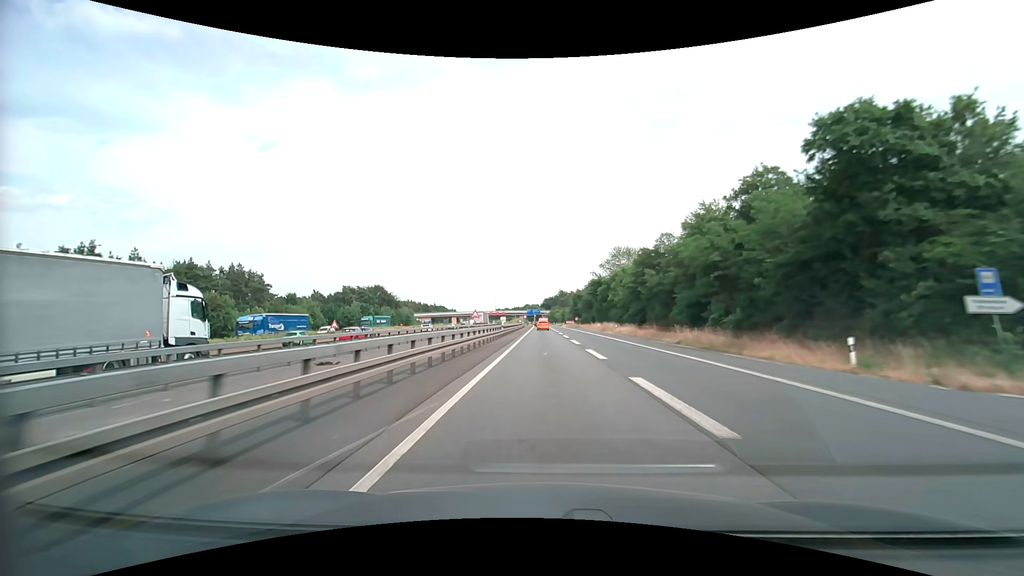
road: motorway_link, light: Day
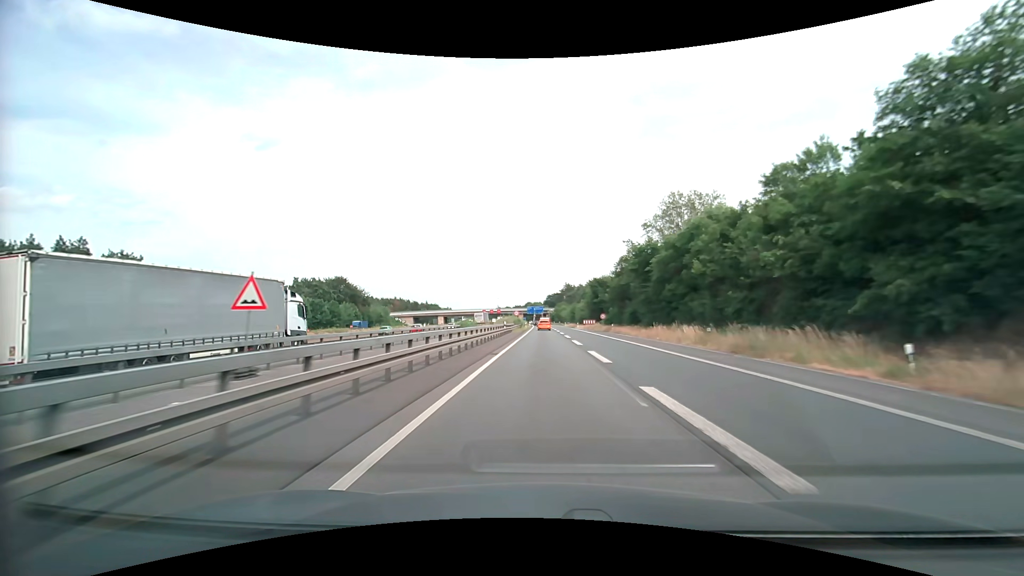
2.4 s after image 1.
(-0.2, +49.6) m; -1°
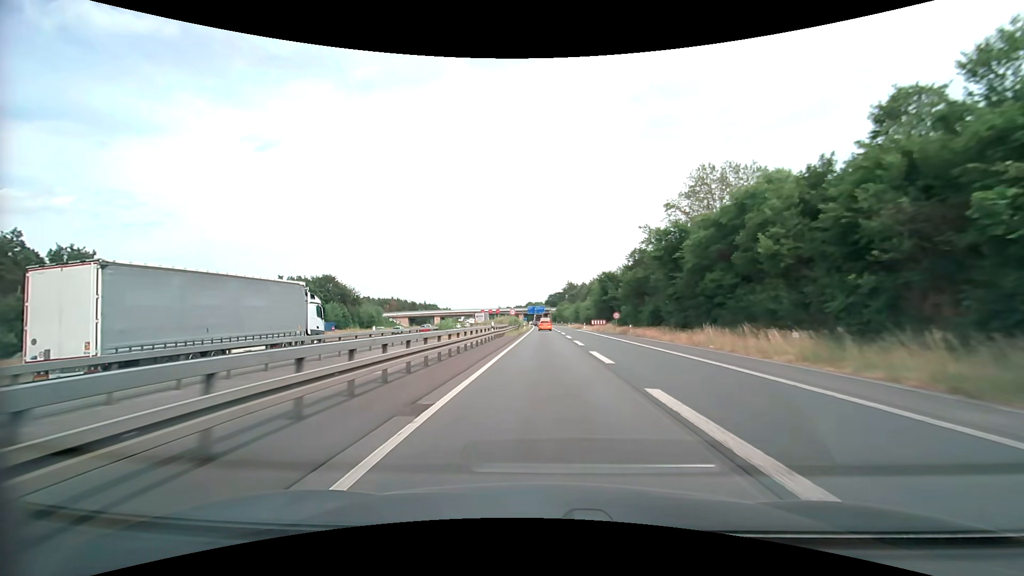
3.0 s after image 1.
(0.0, +12.2) m; 0°
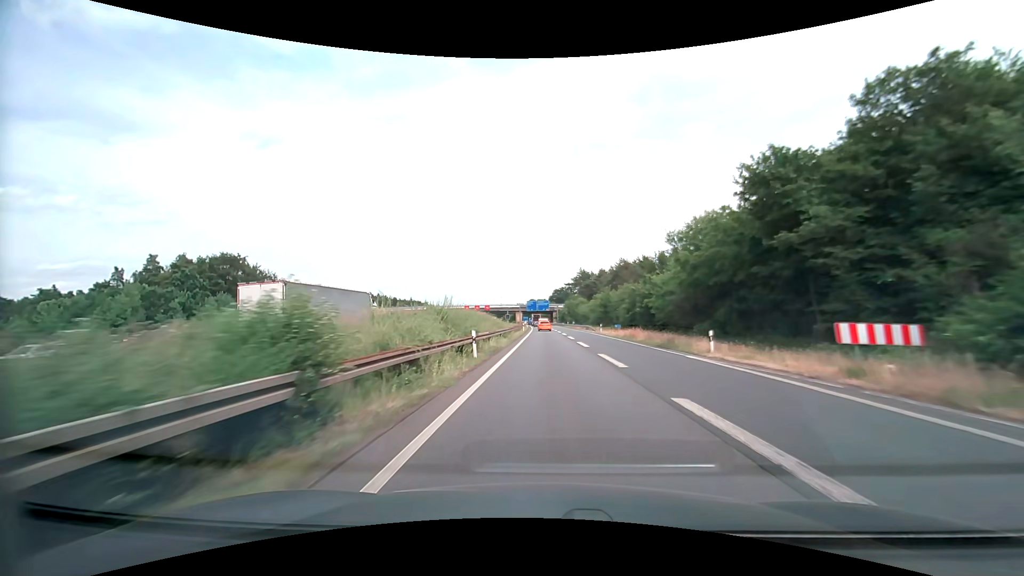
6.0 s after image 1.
(-0.1, +60.6) m; 0°
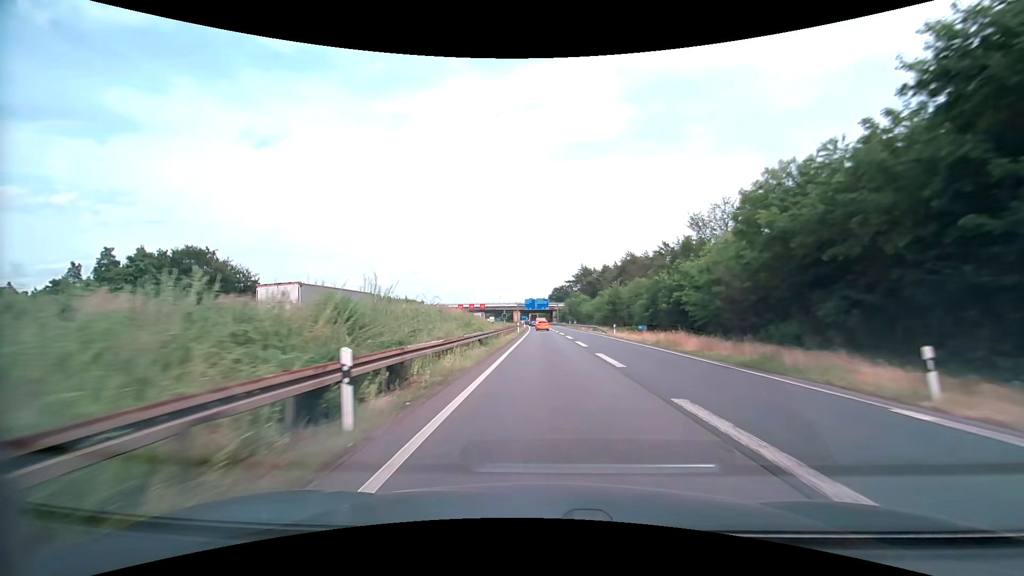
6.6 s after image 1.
(0.0, +12.1) m; 0°
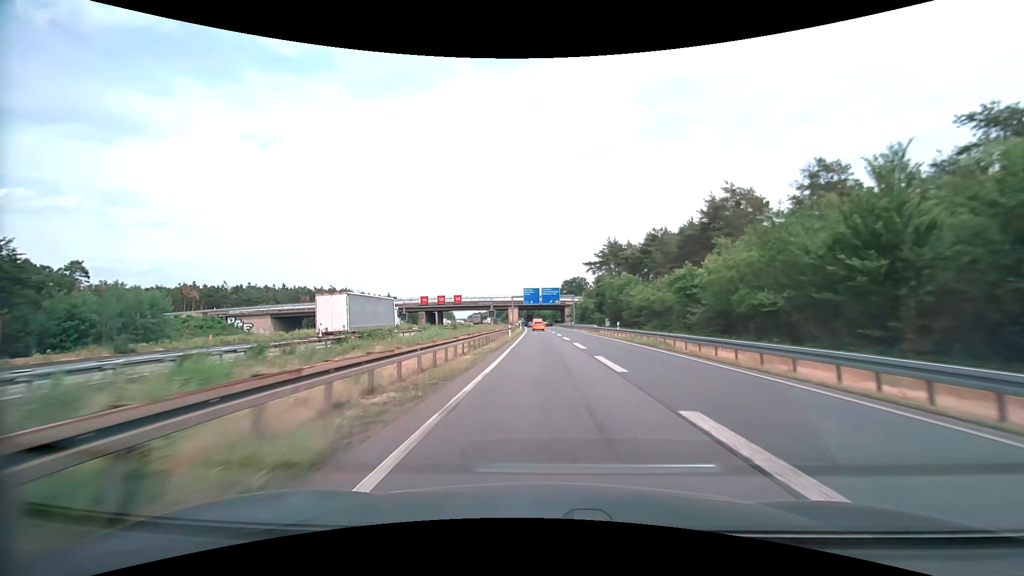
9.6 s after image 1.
(-0.1, +60.9) m; 0°
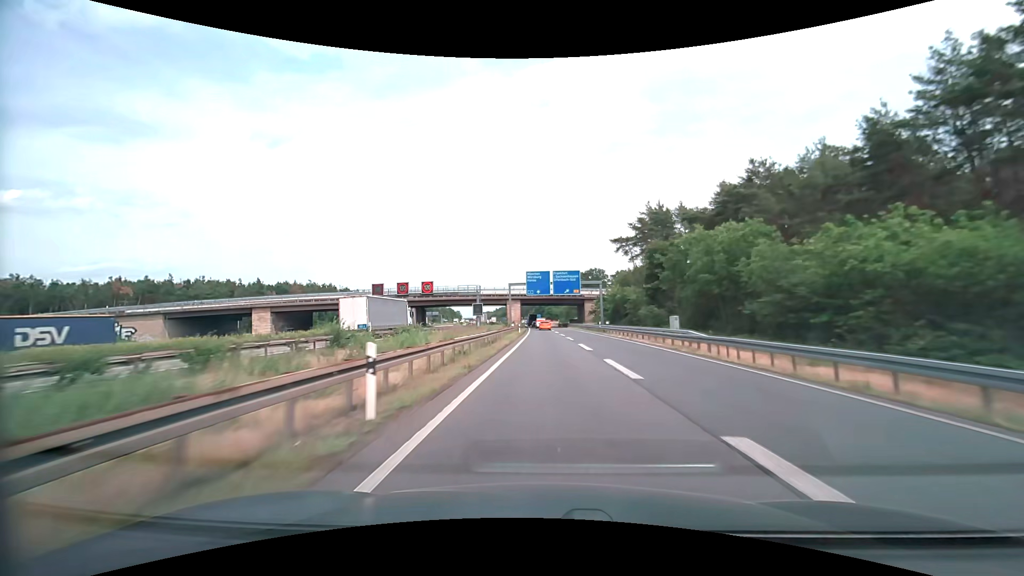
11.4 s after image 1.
(-0.5, +37.6) m; -1°
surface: asphalt
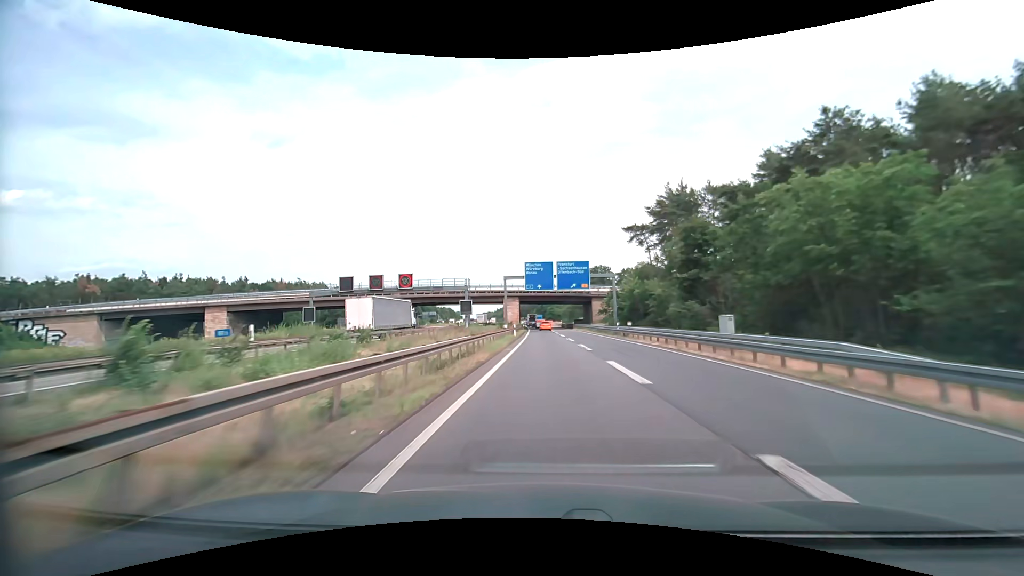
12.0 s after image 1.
(0.0, +12.7) m; -1°
(0, +10) (0, +20) (0, +30) (0, +40) (0, +50) (0, +60) (0, +70) (0, +80) (-1, +90) (-1, +100) m
